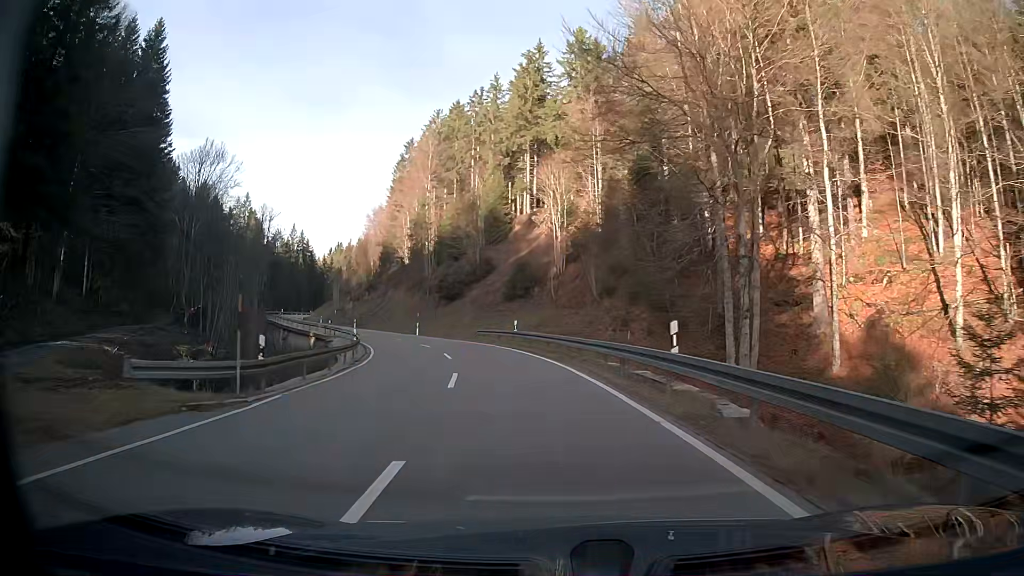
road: secondary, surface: asphalt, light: Day
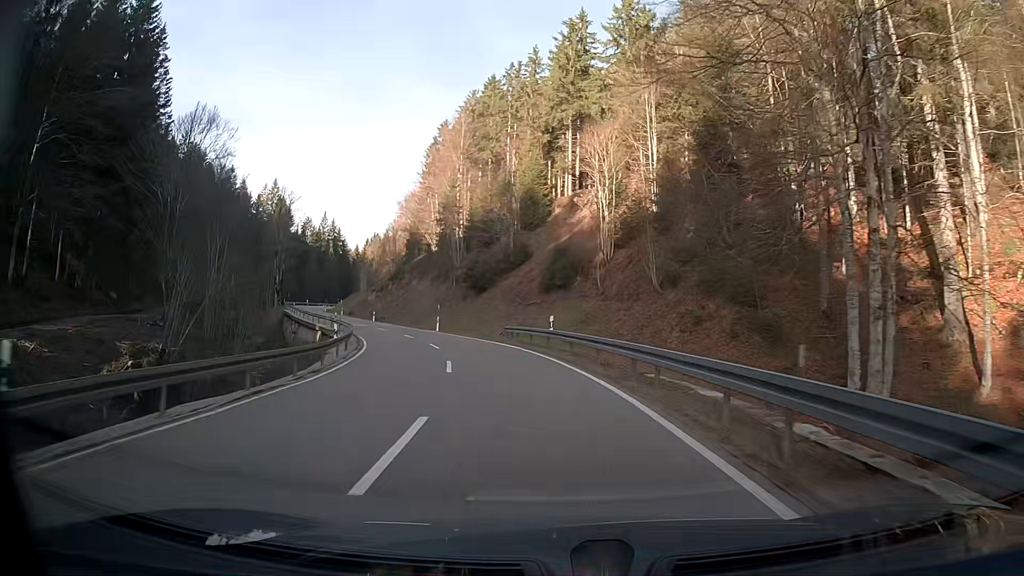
(-0.3, +9.1) m; -4°
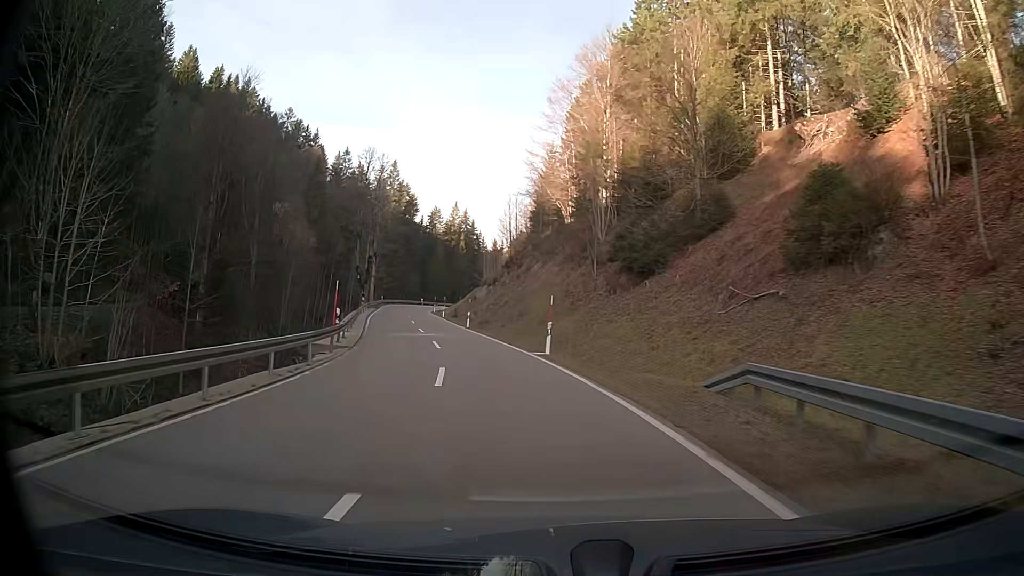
(-3.1, +28.1) m; -13°
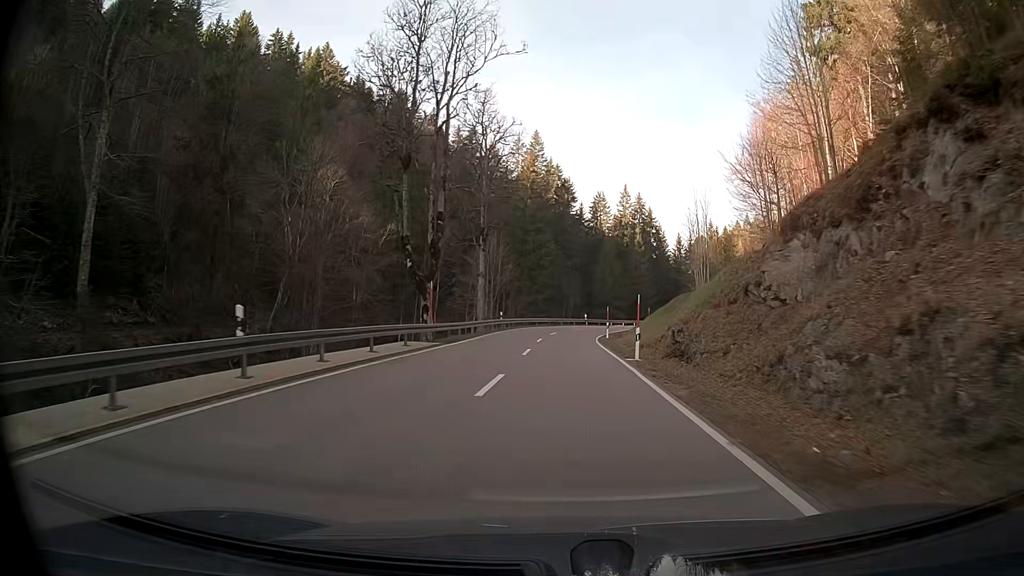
(-7.6, +49.2) m; -12°
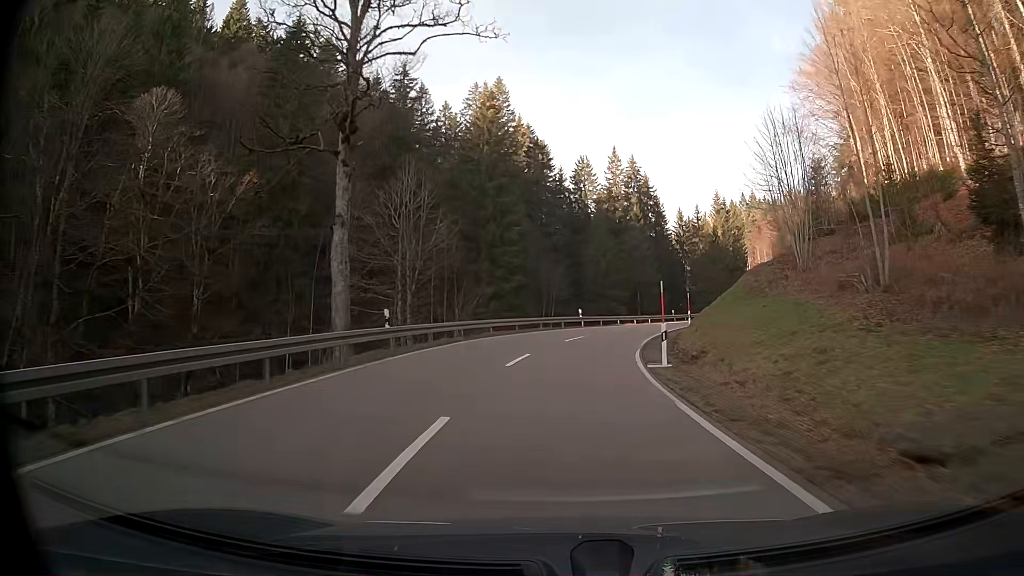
(+0.5, +30.4) m; +3°
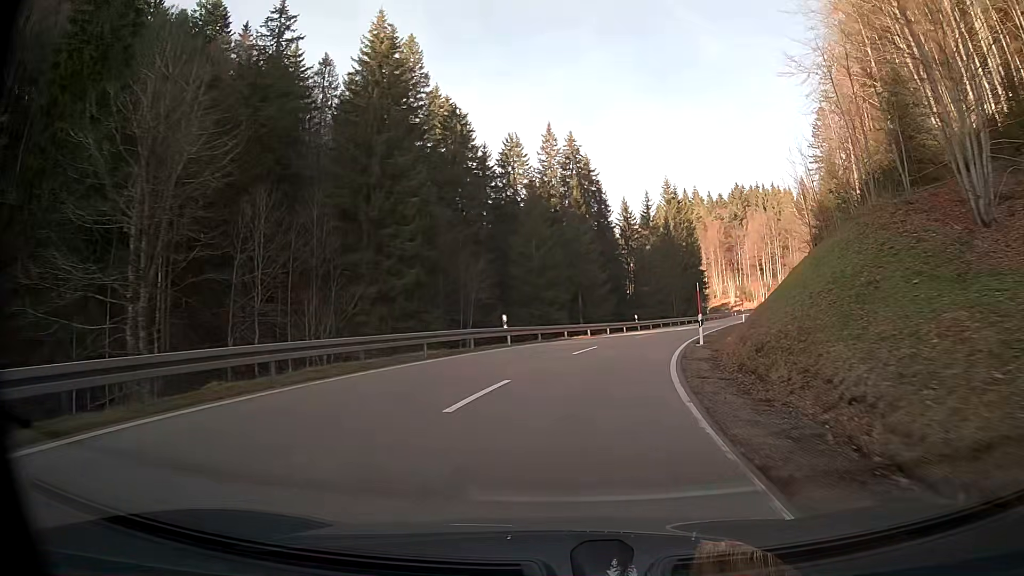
(+1.0, +19.2) m; +7°
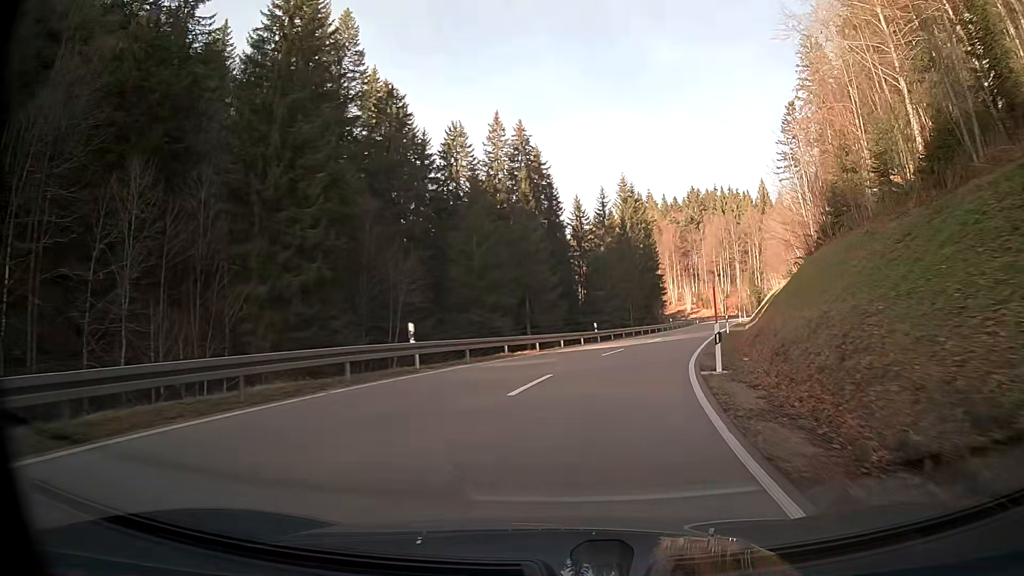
(+0.4, +9.2) m; +5°
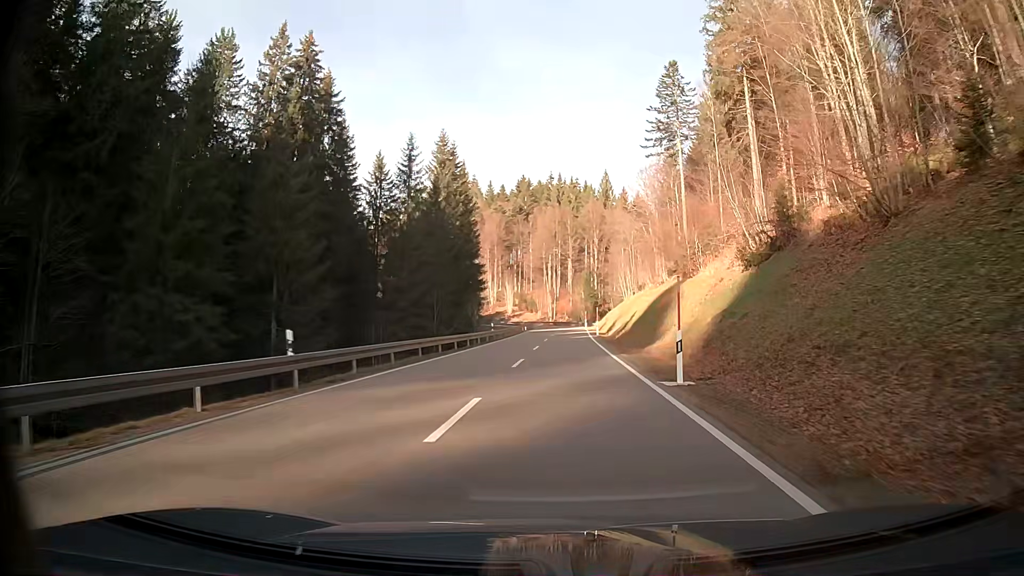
(+3.6, +27.2) m; +13°
